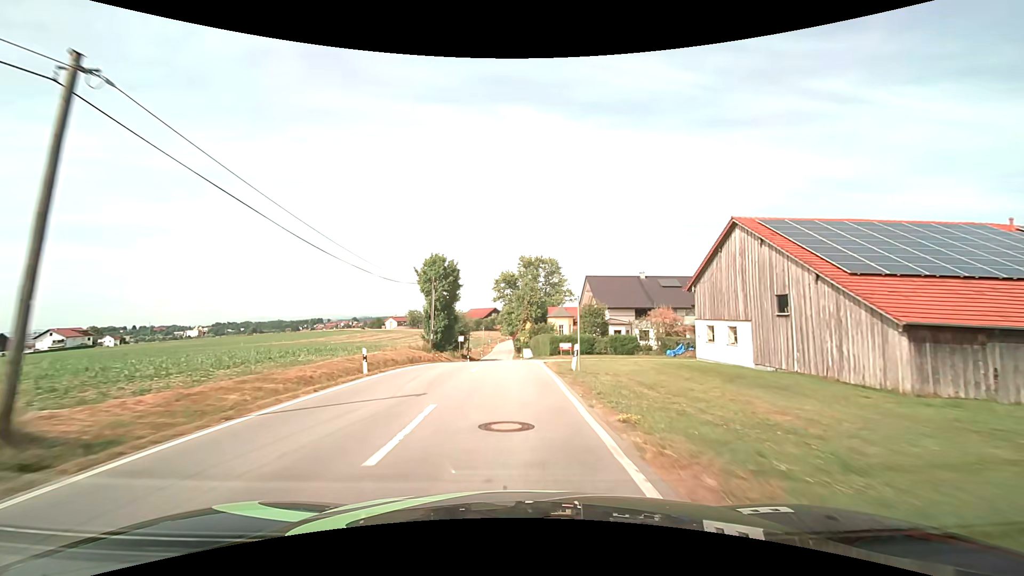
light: Day
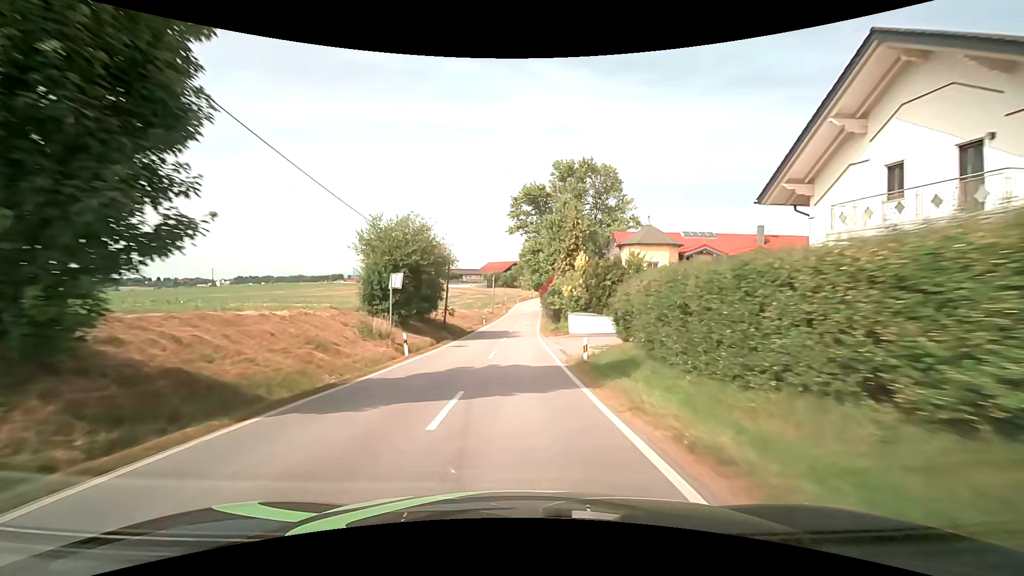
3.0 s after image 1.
(-0.9, +46.6) m; -2°
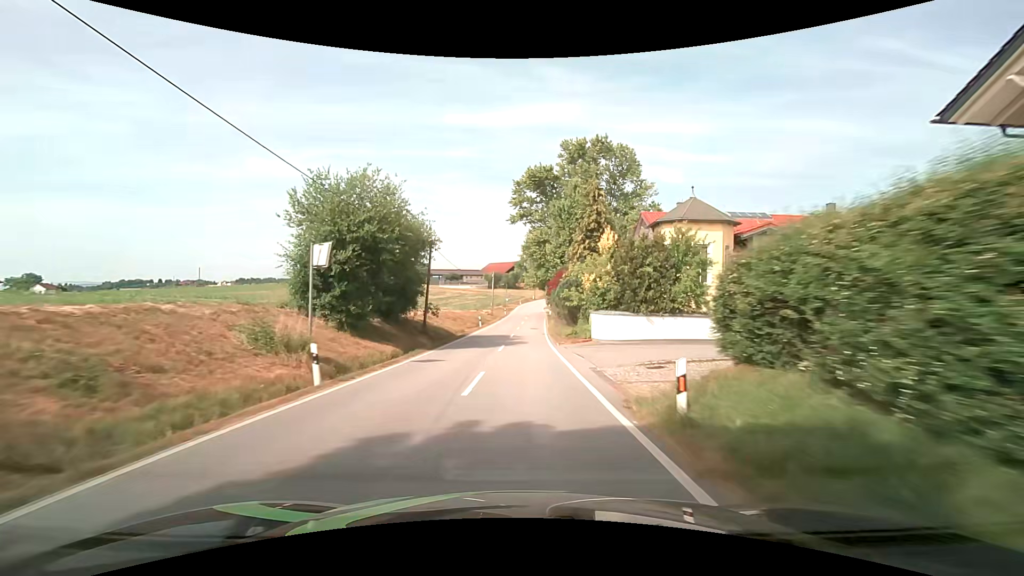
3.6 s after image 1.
(-0.1, +9.4) m; 0°
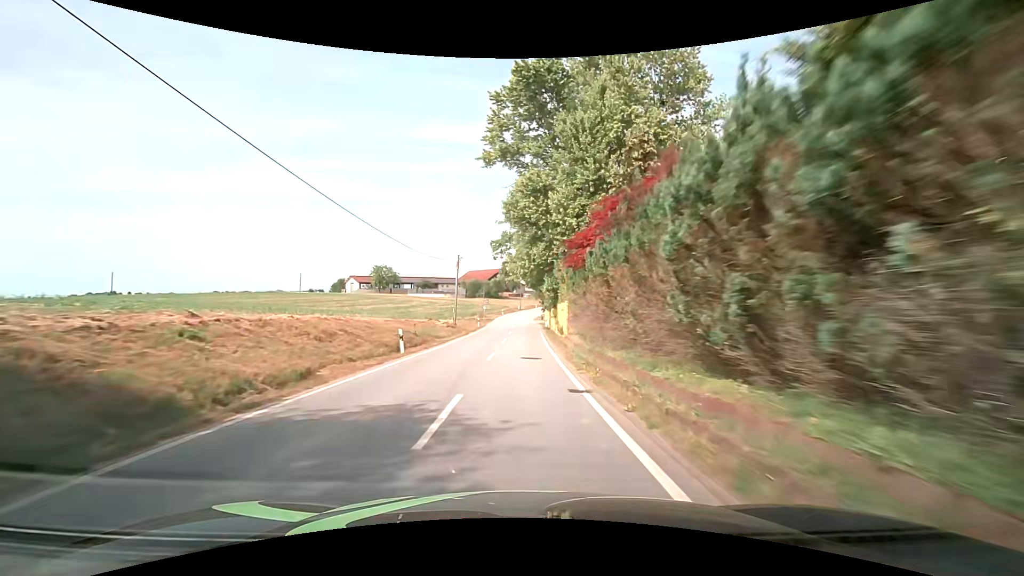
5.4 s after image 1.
(+0.2, +27.5) m; +1°
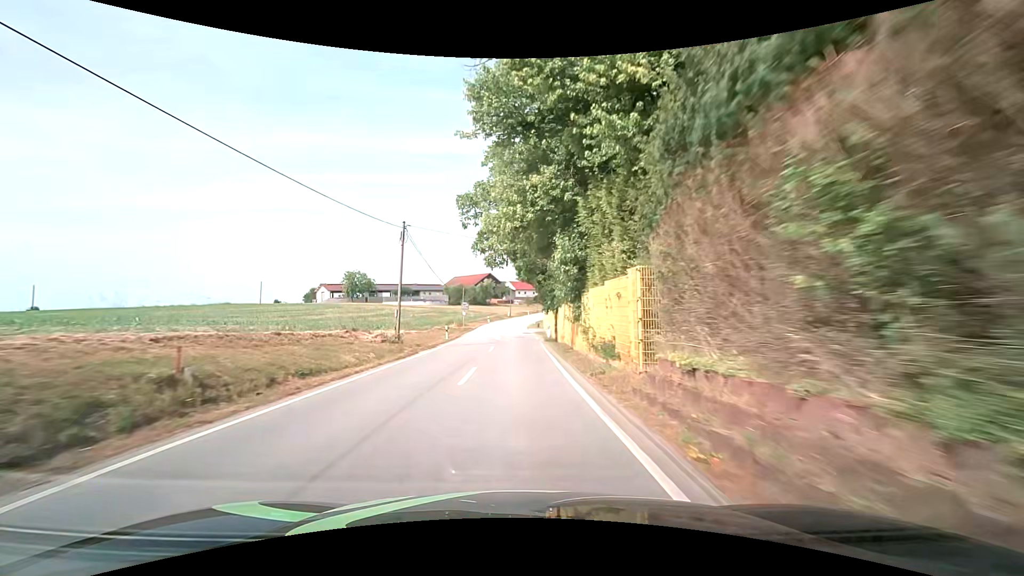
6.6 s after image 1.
(+0.4, +18.1) m; +2°
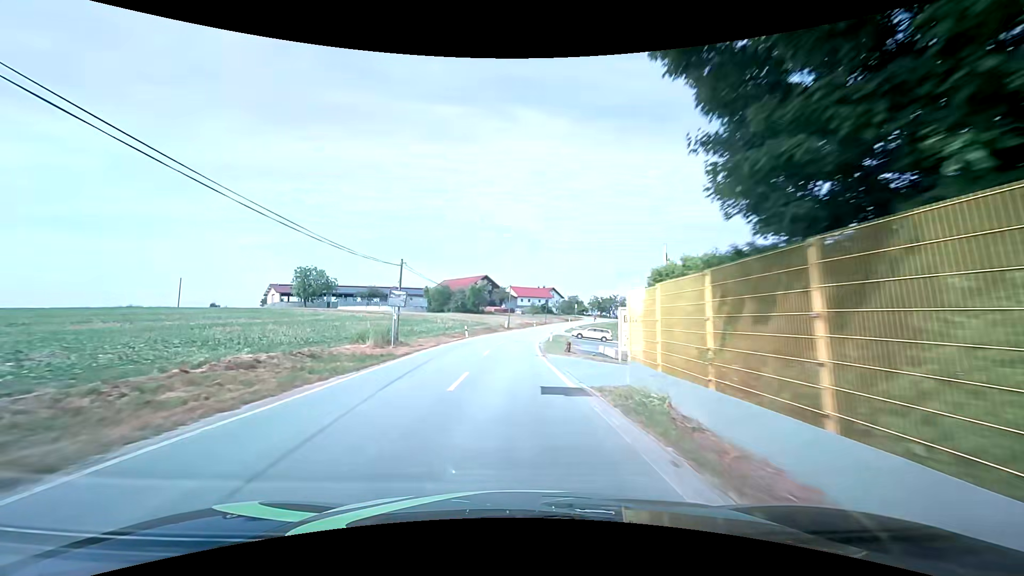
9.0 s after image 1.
(0.0, +36.4) m; -1°
(0, +10) (0, +20) (0, +30) (+1, +40) (+2, +50) (+3, +60) (+5, +70) (+6, +80) (+8, +89) (+10, +99) m
